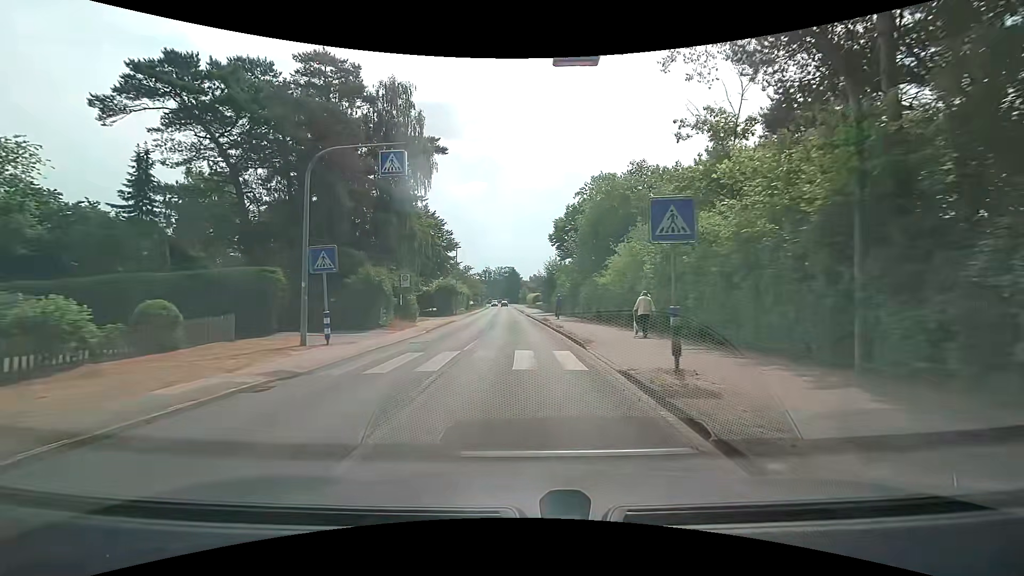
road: tertiary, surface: asphalt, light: Day
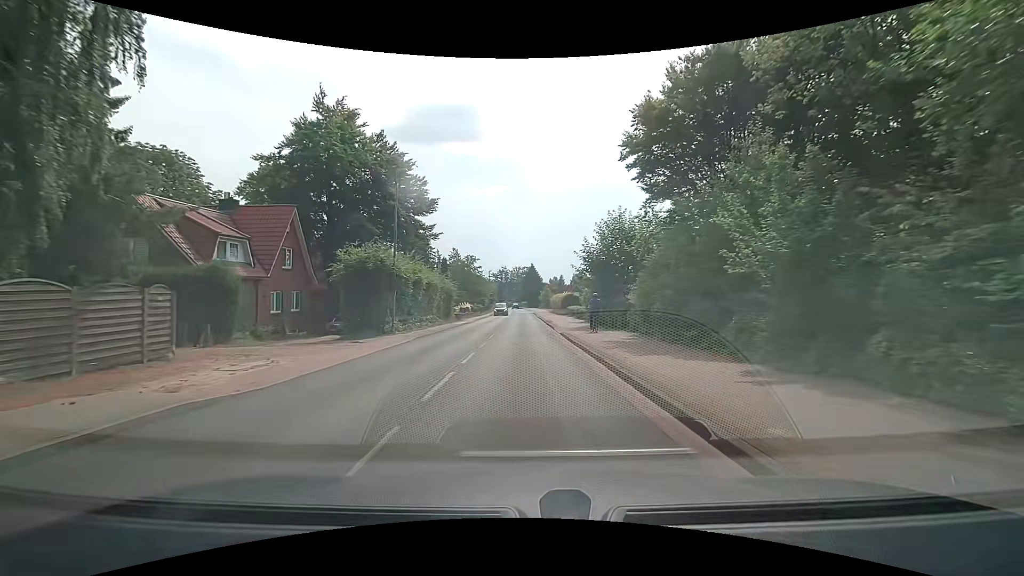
(-0.7, +33.8) m; -2°
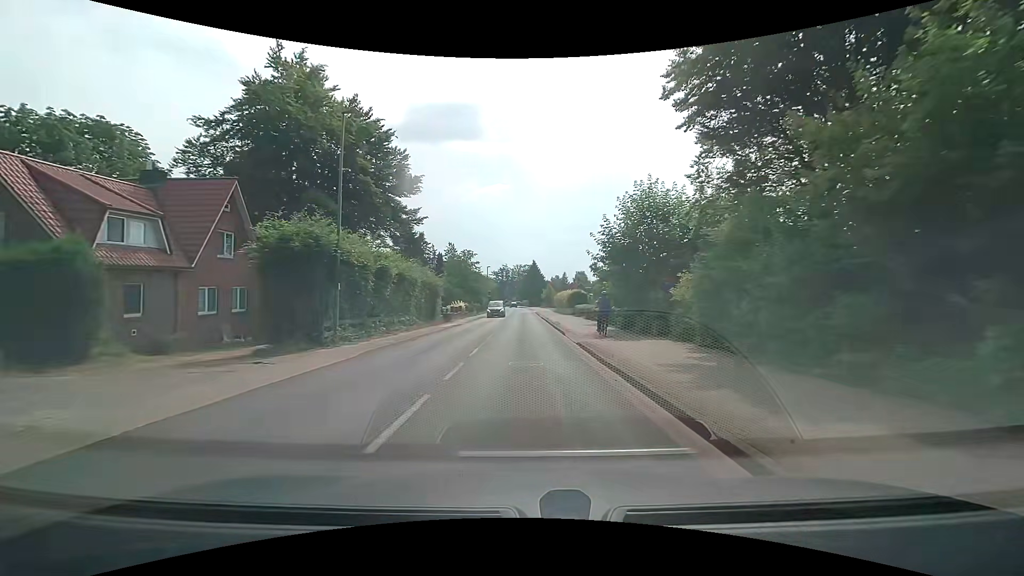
(0.0, +7.3) m; 0°
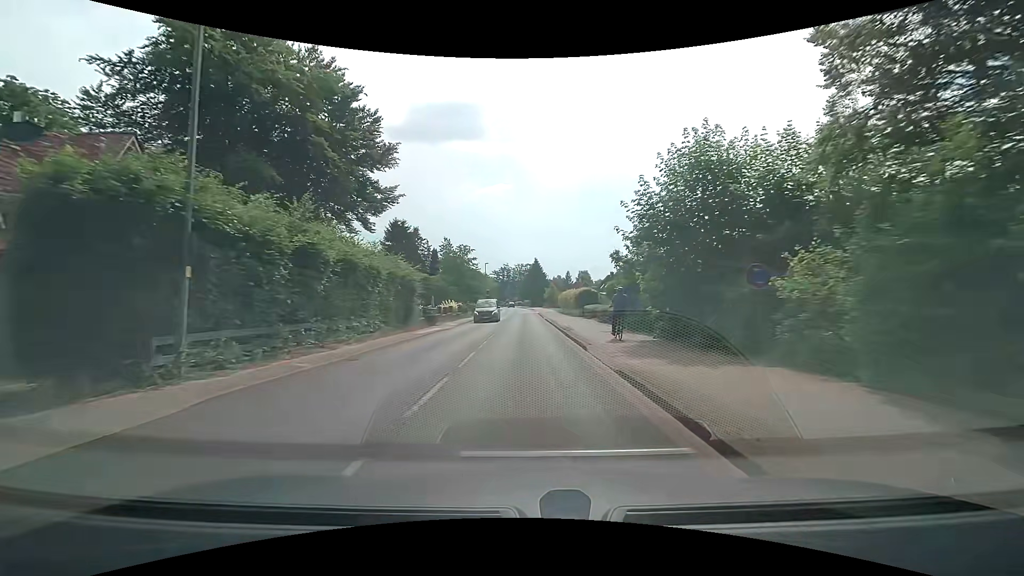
(0.0, +7.4) m; 0°
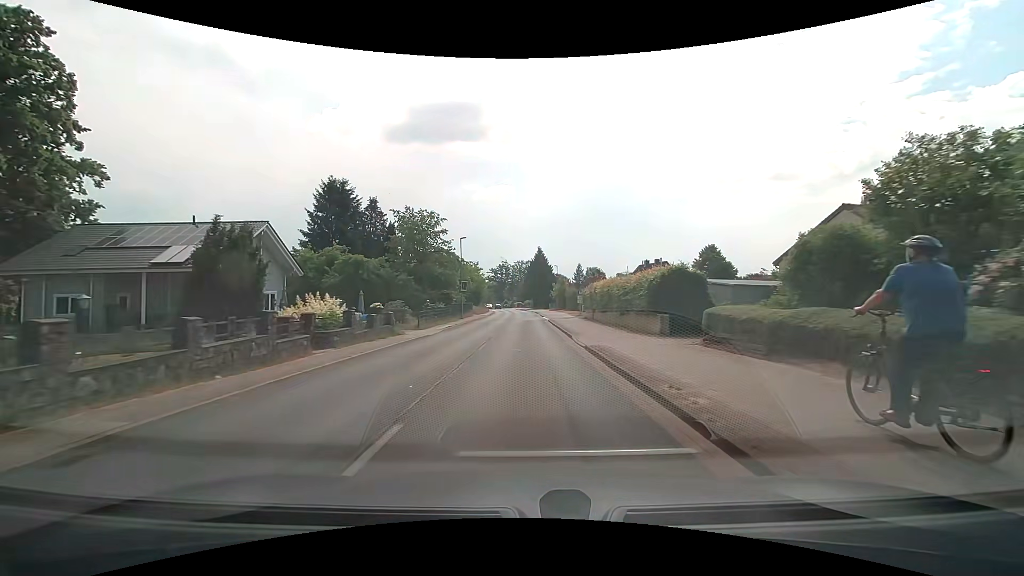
(0.0, +30.3) m; 0°
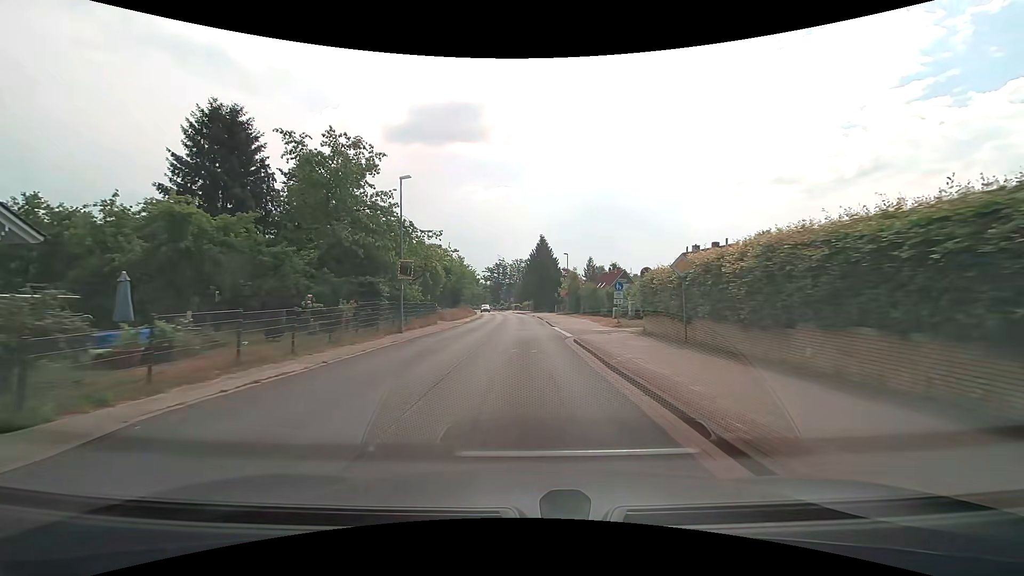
(0.0, +22.8) m; 0°
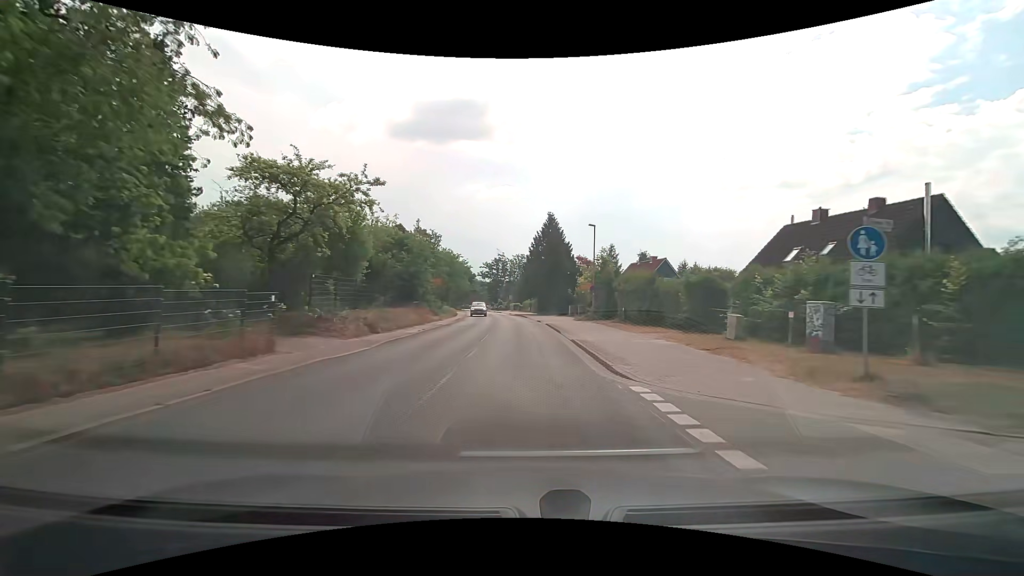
(+0.1, +22.8) m; 0°
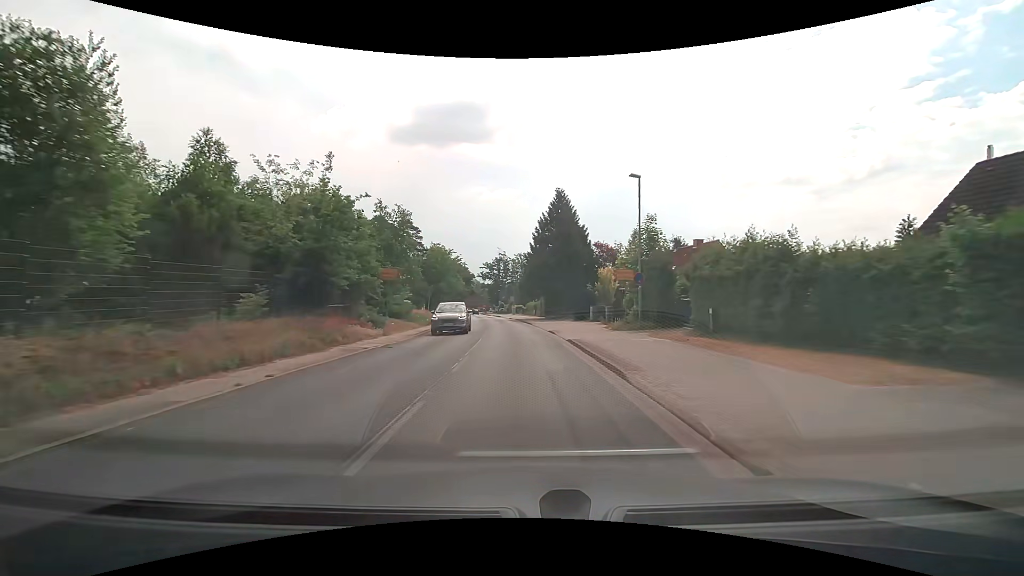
(0.0, +15.2) m; -1°
(0, +10) (0, +20) (-1, +30) (-1, +40) (-2, +50) (-3, +60) (-4, +70) (-5, +80) (-6, +90) (-8, +100) m
